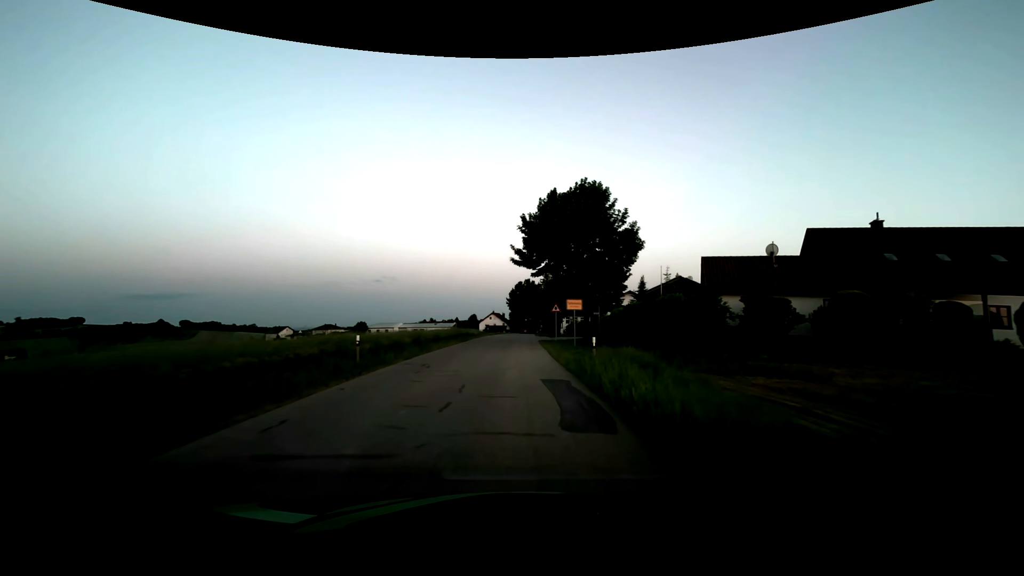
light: Dusk
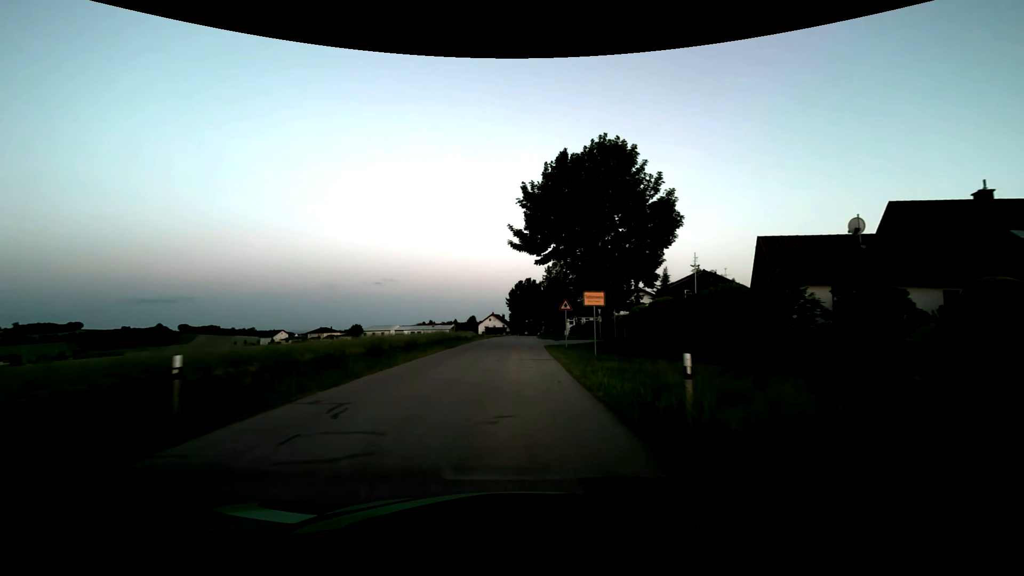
(0.0, +7.5) m; 0°
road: tertiary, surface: asphalt
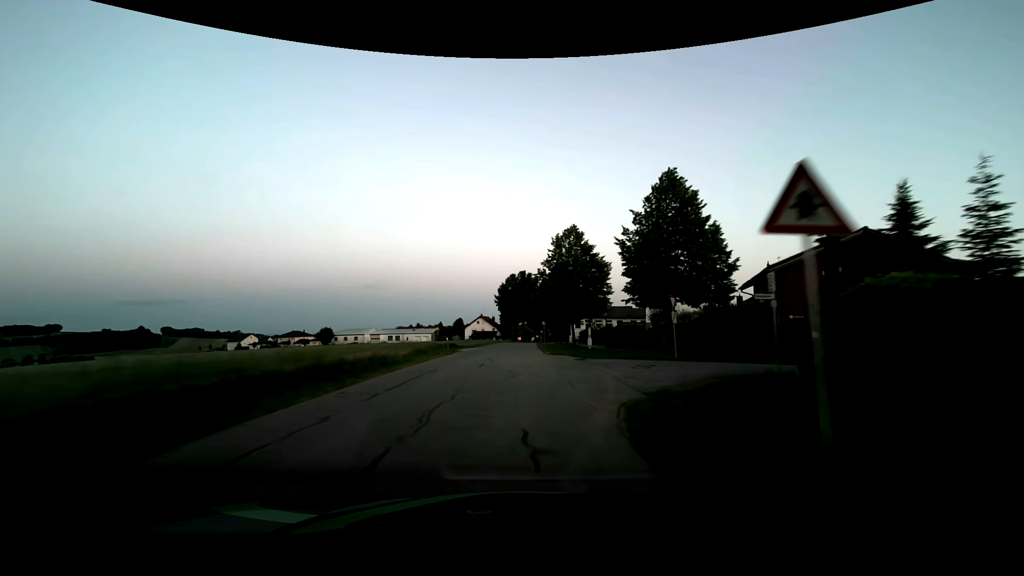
(+0.1, +26.1) m; +1°
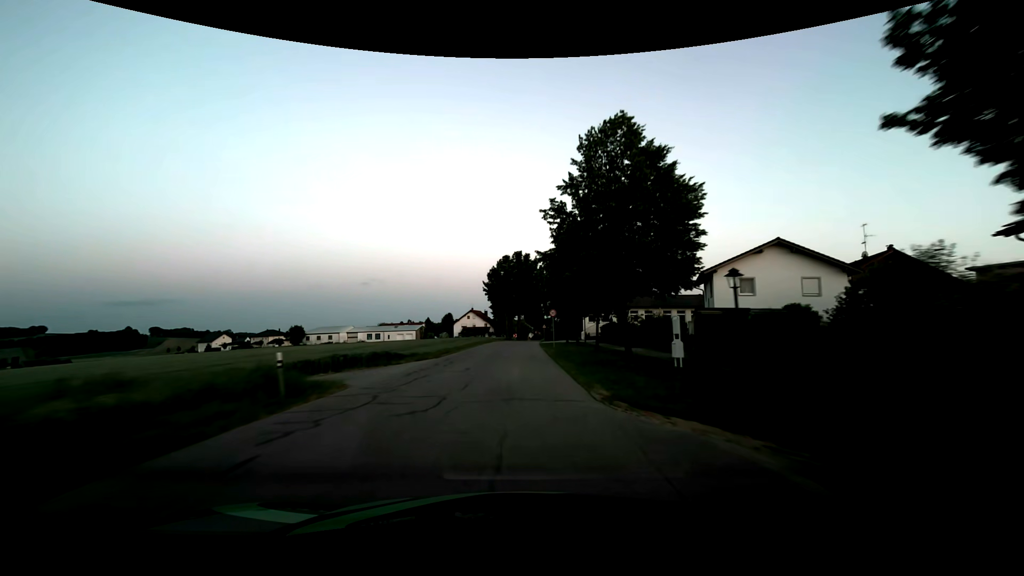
(+0.2, +22.6) m; +1°
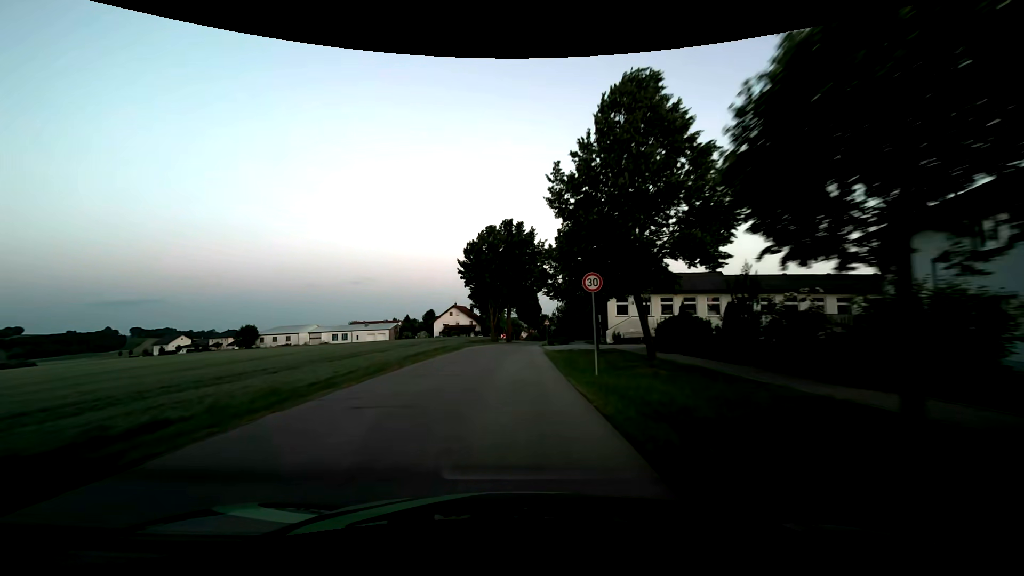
(+0.2, +25.2) m; +1°
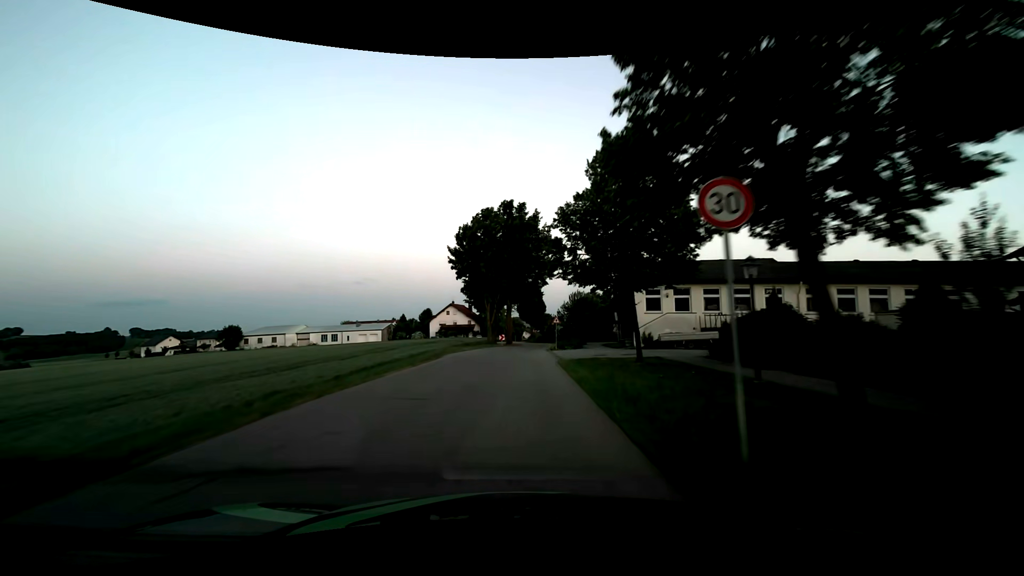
(-0.1, +9.7) m; -1°
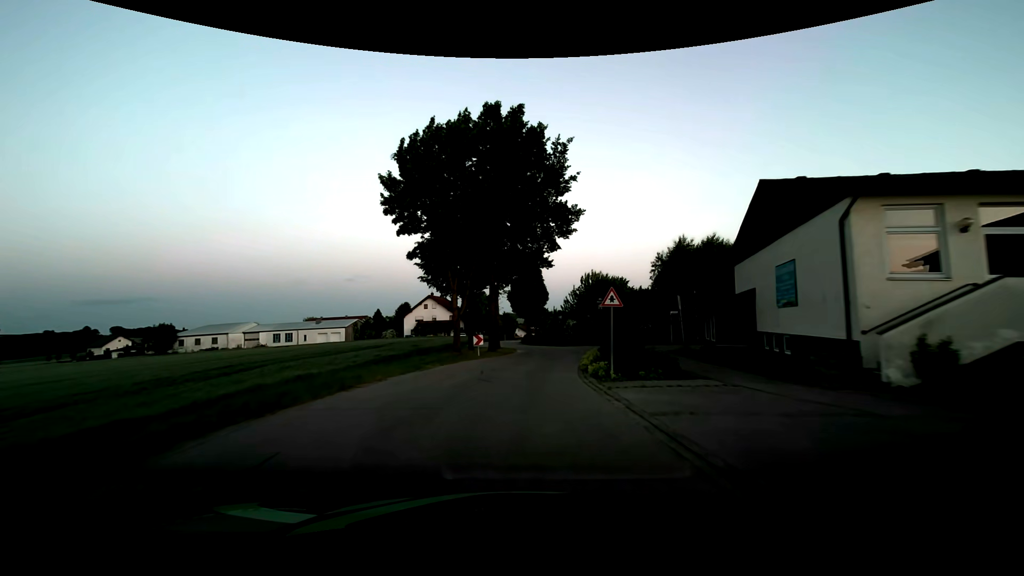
(0.0, +23.3) m; +1°
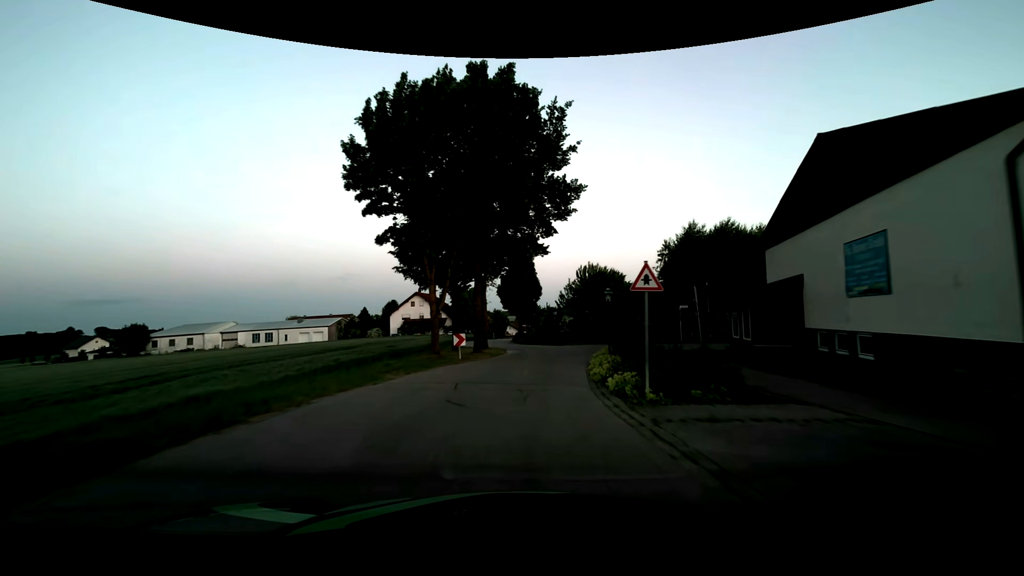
(+0.1, +4.6) m; +1°
(0, +10) (+1, +20) (+2, +30) (0, +40) (-2, +50) (-2, +59) (-3, +69) (-2, +79) (-2, +89) (-2, +99) m
